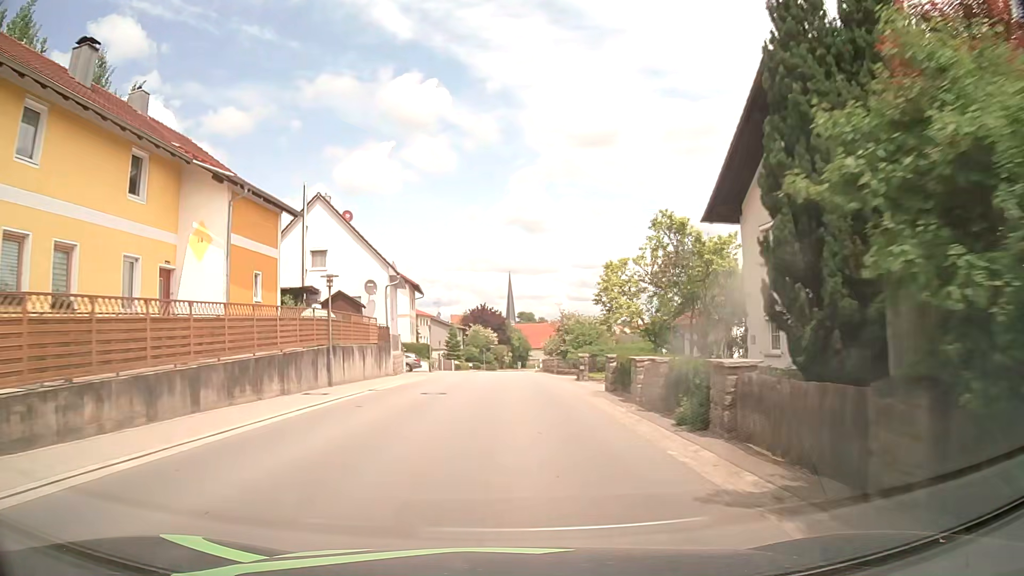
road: tertiary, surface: asphalt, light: Day
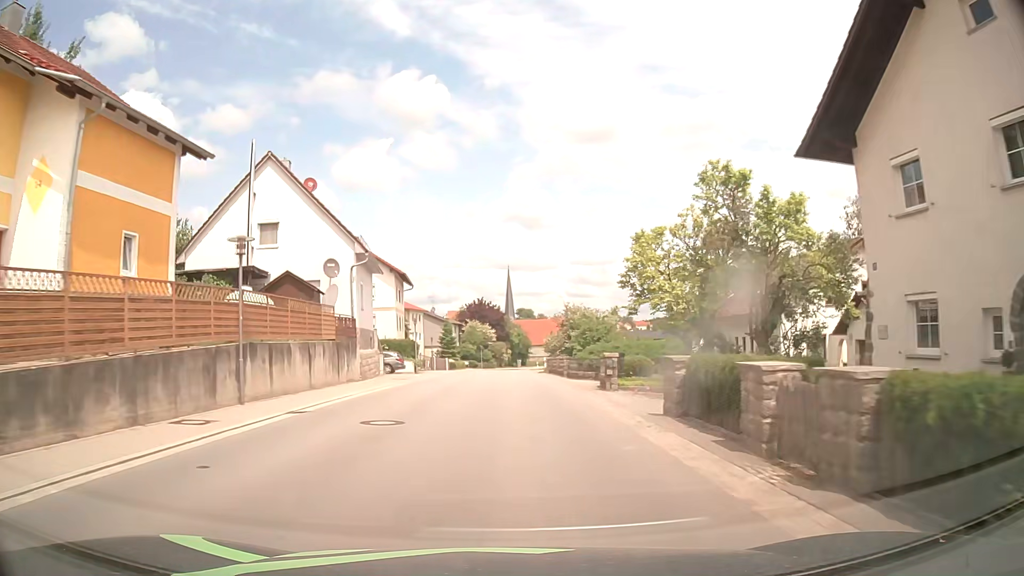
(0.0, +8.0) m; 0°
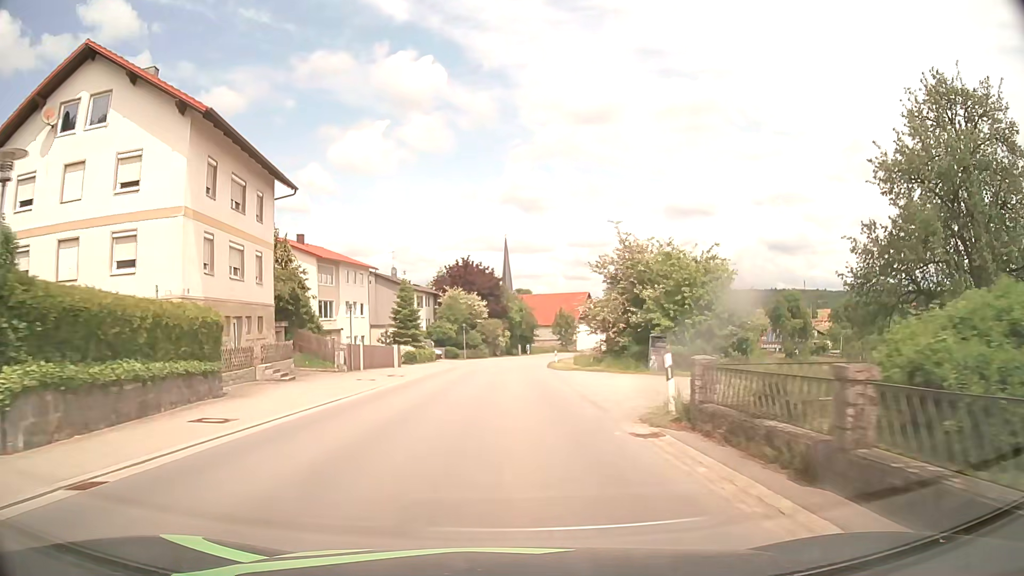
(+0.1, +39.9) m; 0°
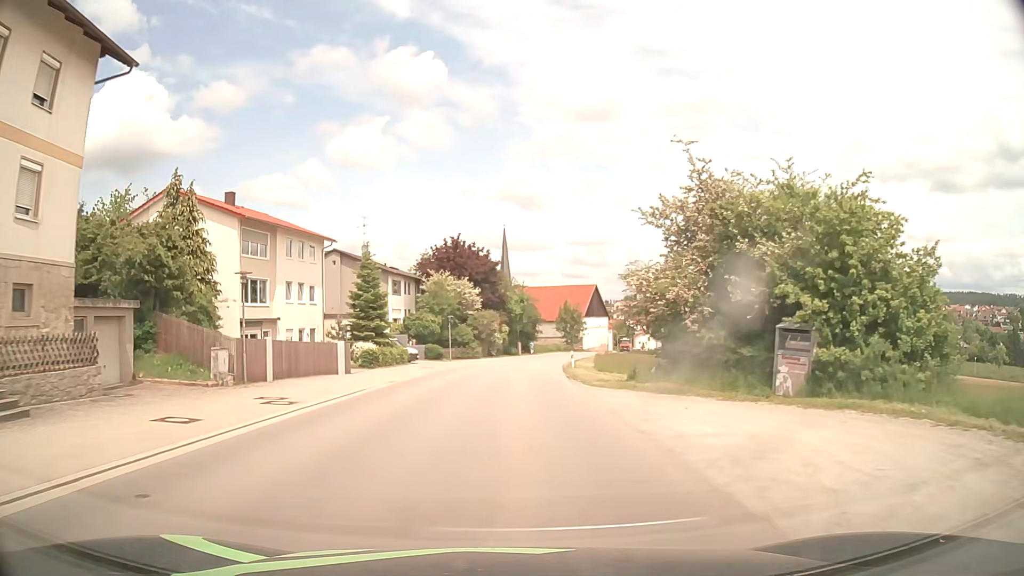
(0.0, +15.9) m; 0°
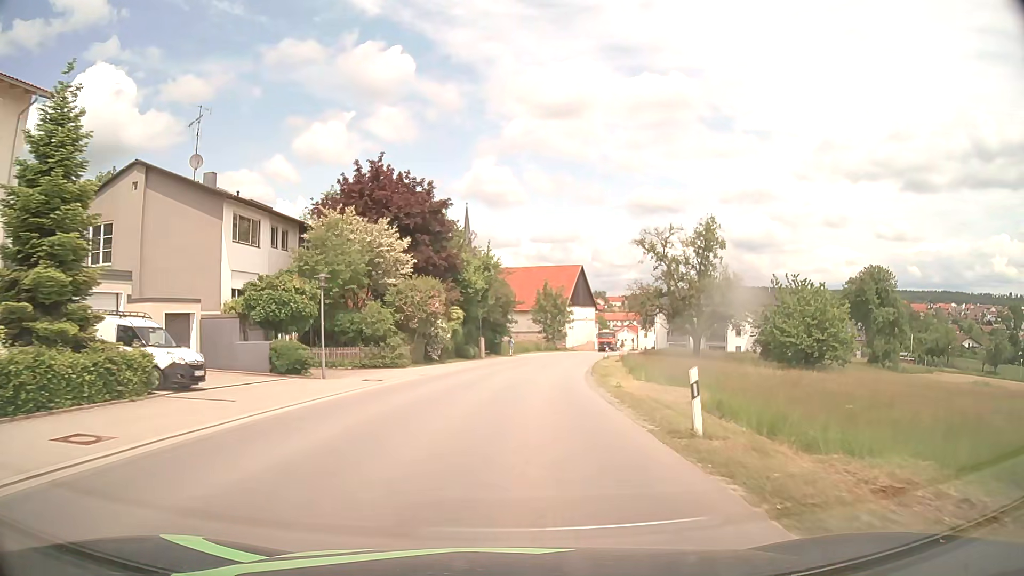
(+0.6, +31.6) m; +3°
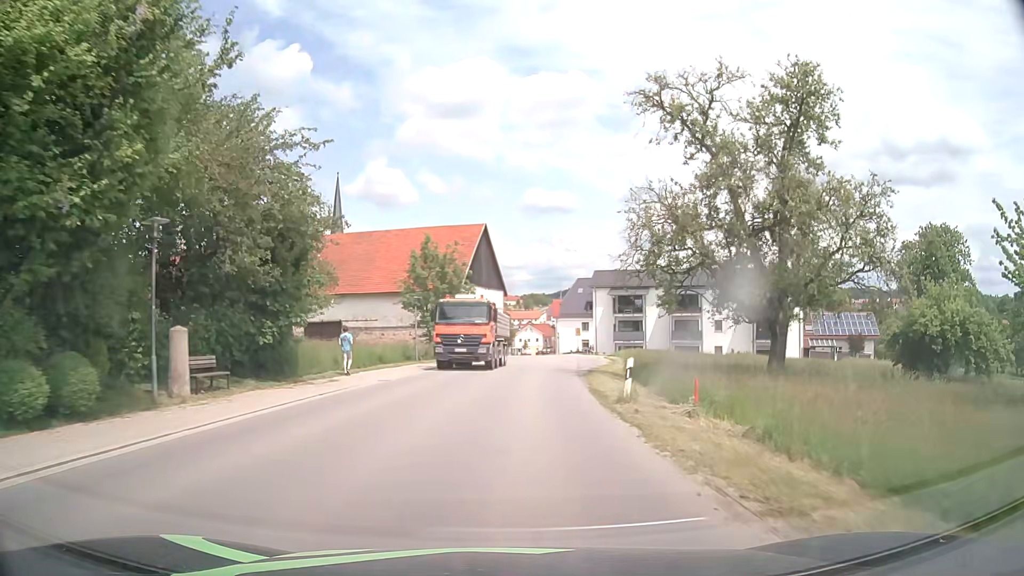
(+2.9, +39.0) m; +9°
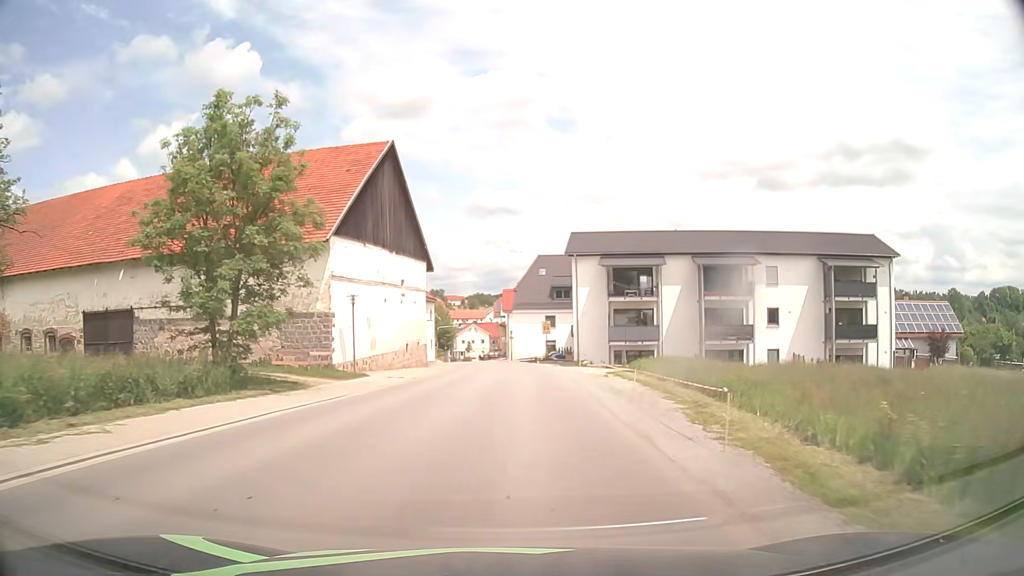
(+1.5, +31.0) m; +5°
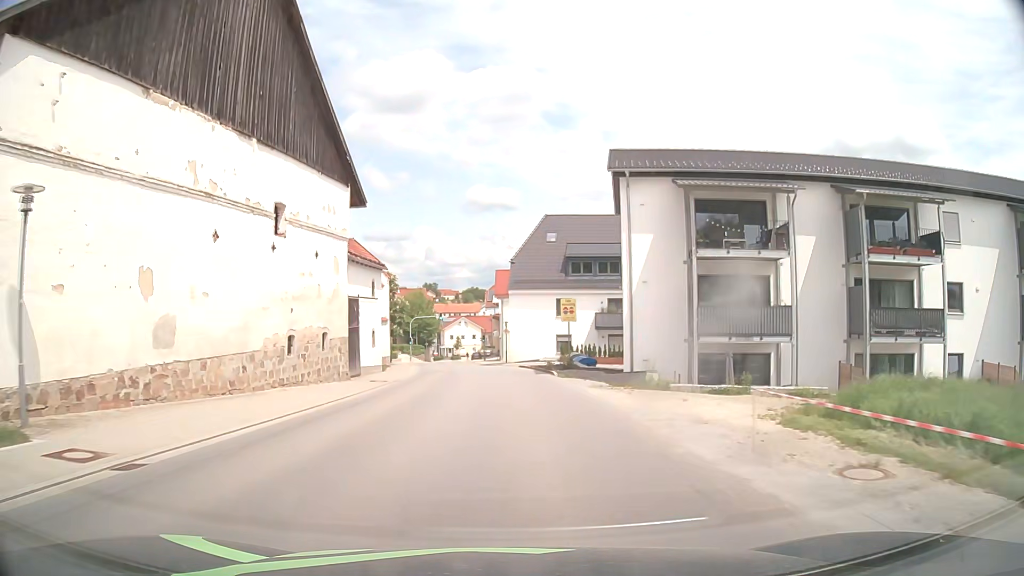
(+0.1, +23.3) m; 0°
(0, +10) (0, +20) (-1, +30) (-2, +40) (-3, +50) (-4, +60) (-5, +70) (-6, +80) (-7, +90) (-7, +100) m
